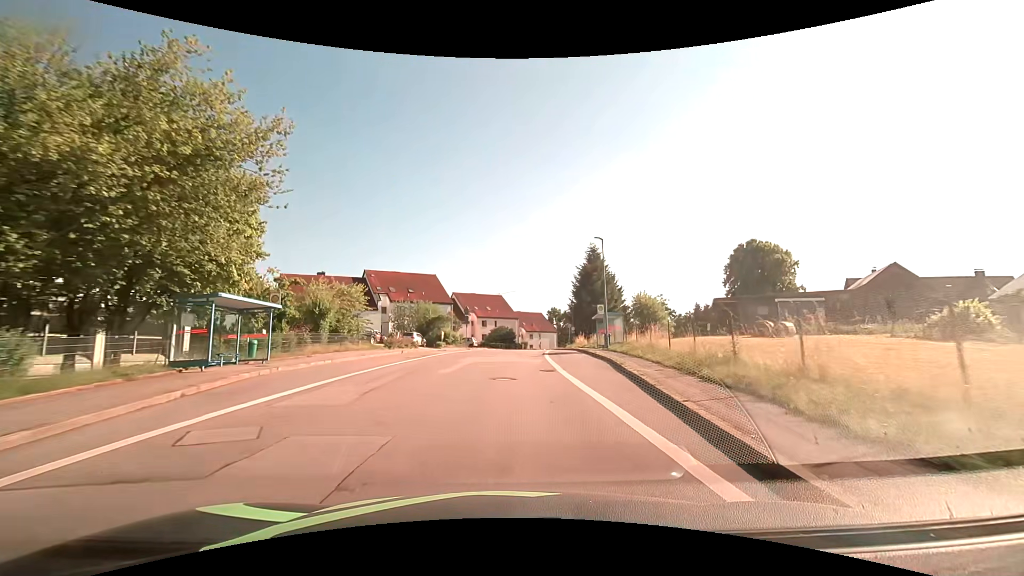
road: unclassified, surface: asphalt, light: Day
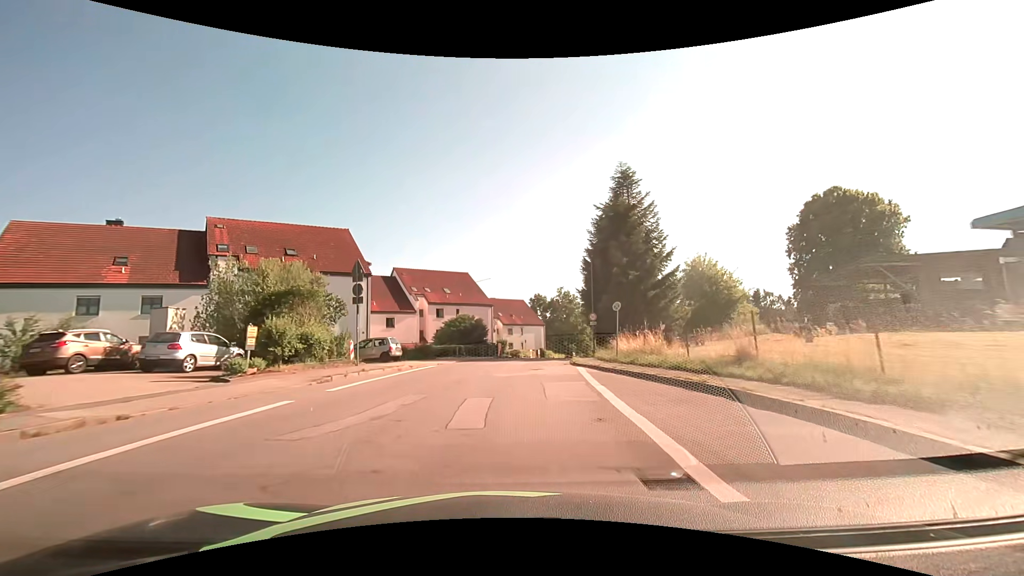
(+0.9, +34.5) m; +3°
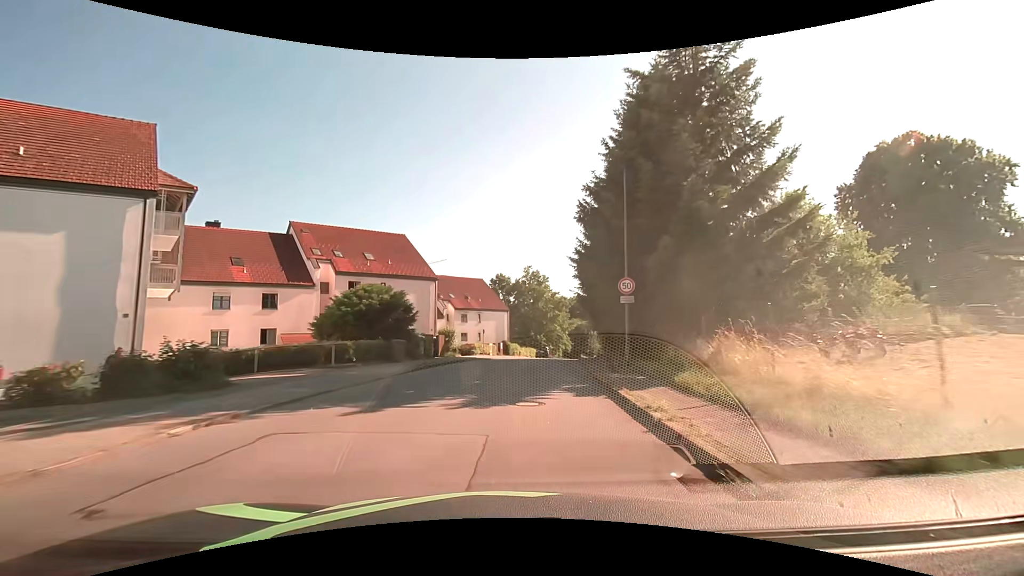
(+0.8, +21.0) m; +5°
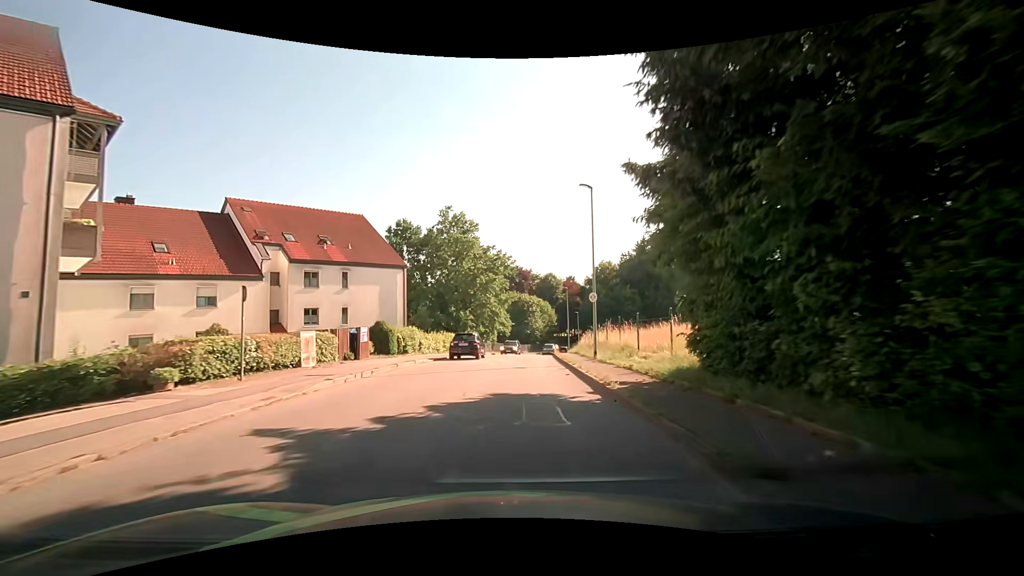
(+2.4, +33.7) m; +8°
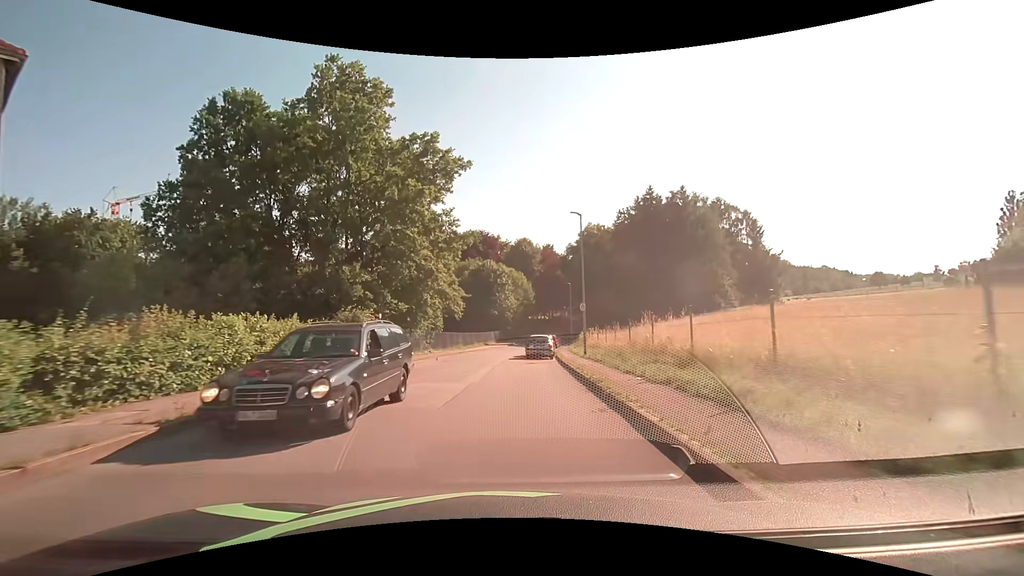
(+1.1, +32.3) m; +4°
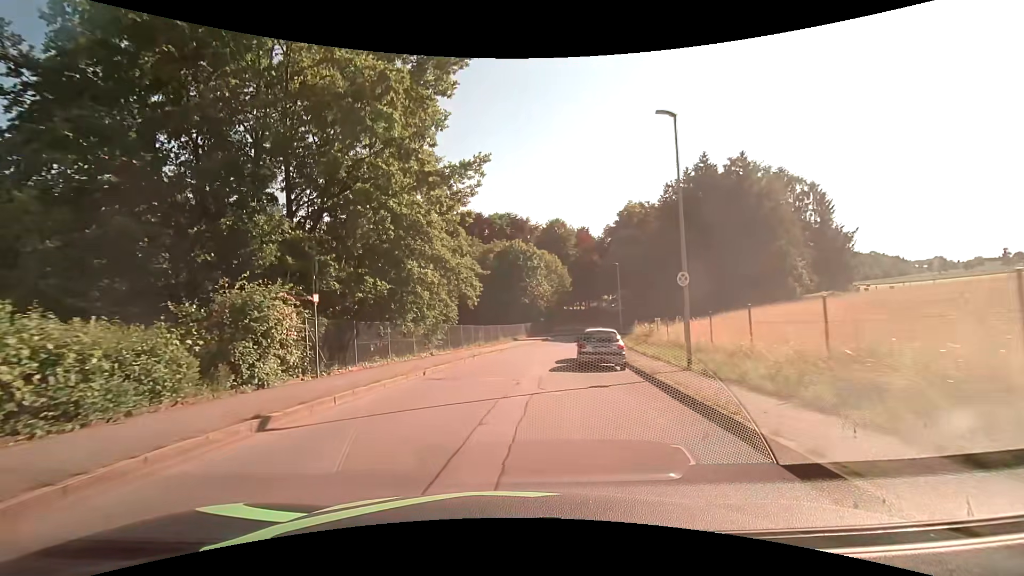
(-0.2, +11.7) m; -4°
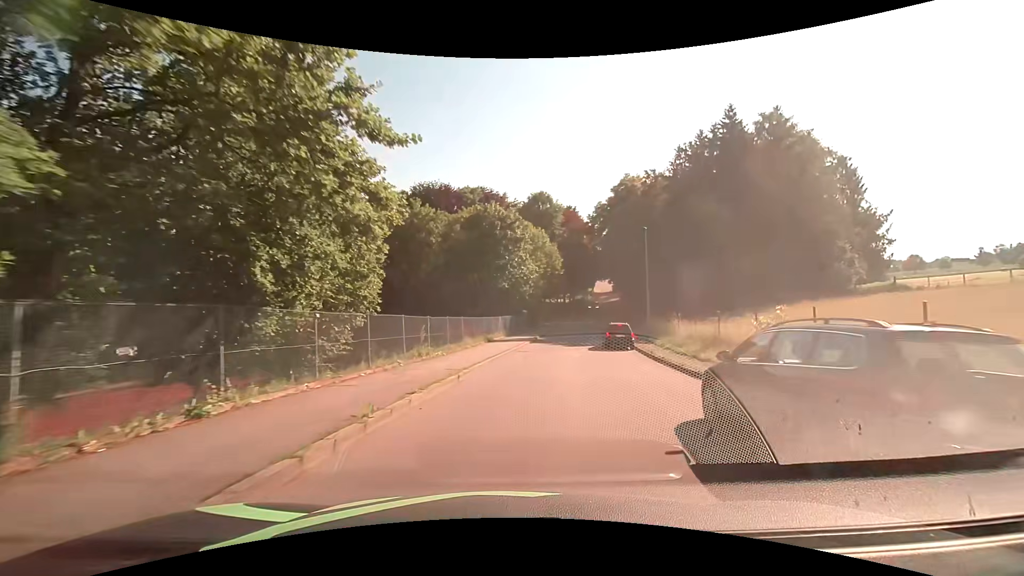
(0.0, +17.9) m; +3°
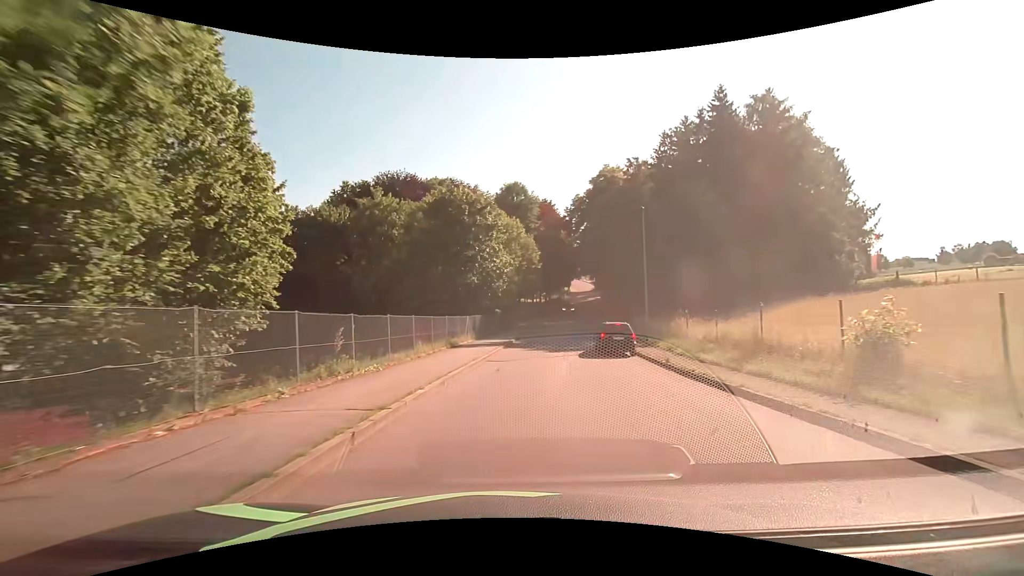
(+0.2, +6.4) m; +3°
(0, +10) (+1, +20) (+2, +30) (+5, +40) (+7, +49) (+9, +59) (+10, +69) (+12, +79) (+14, +89) (+16, +99) m
